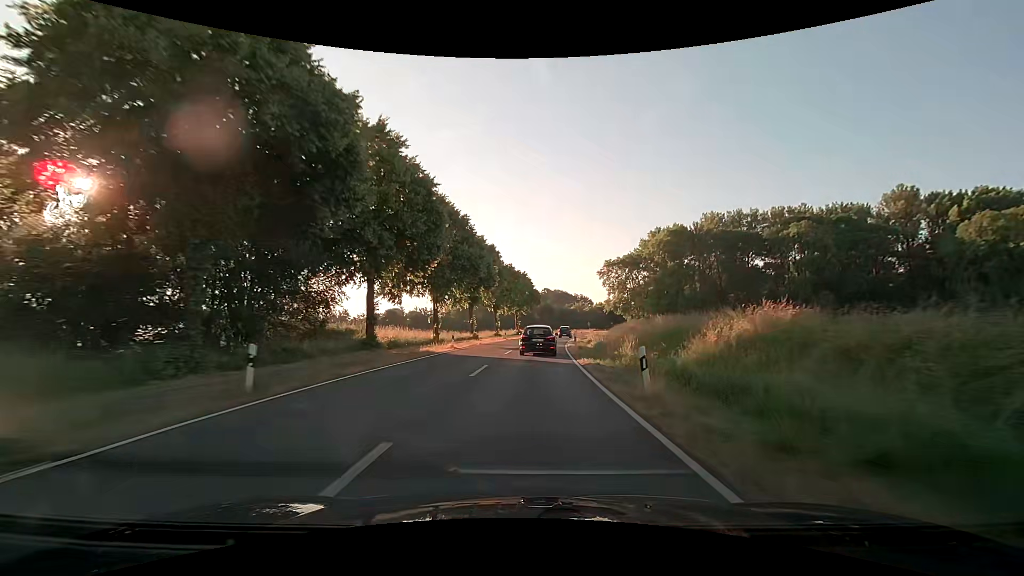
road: secondary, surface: asphalt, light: Day
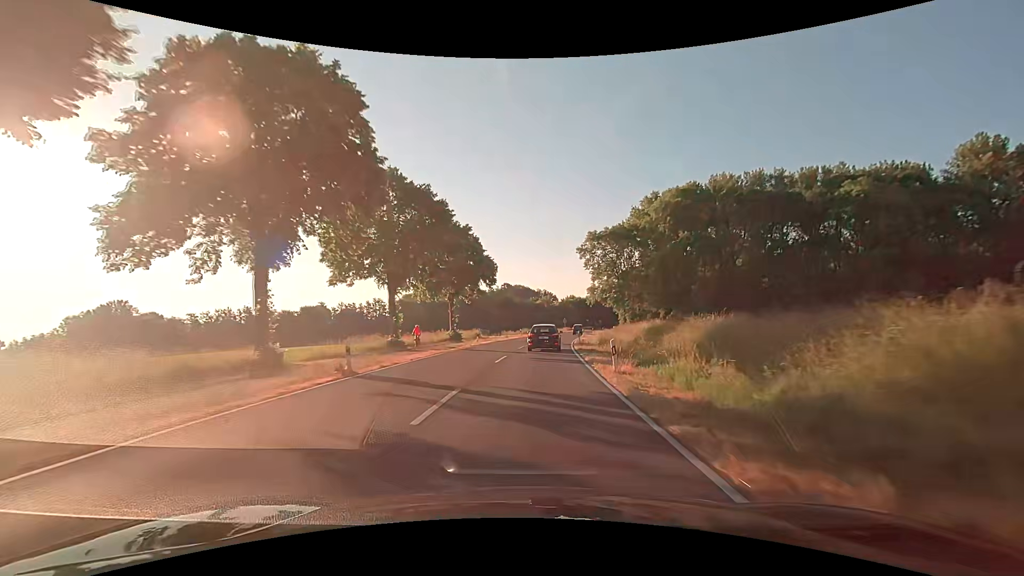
(+1.9, +43.2) m; +5°
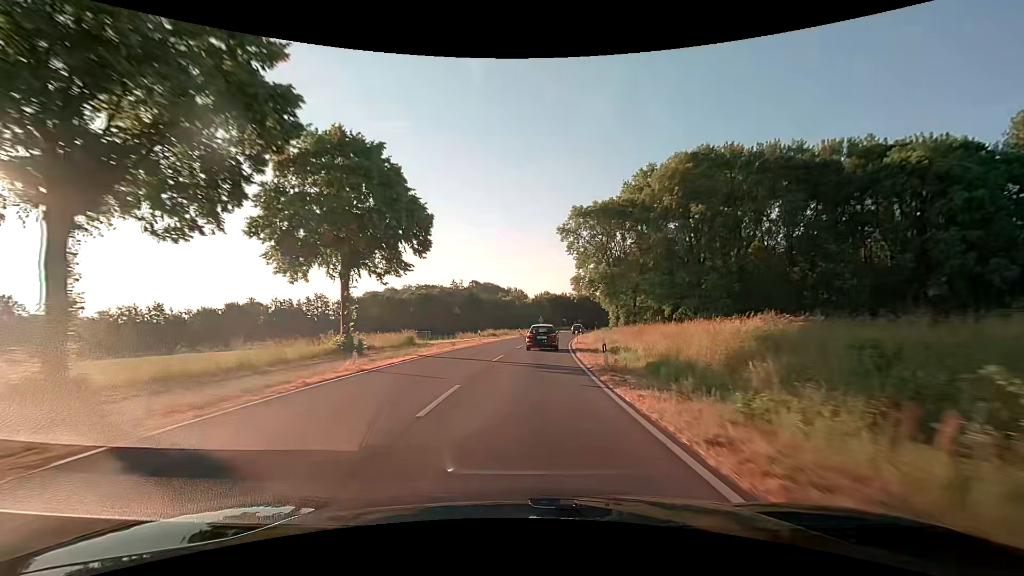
(+0.7, +23.3) m; +3°
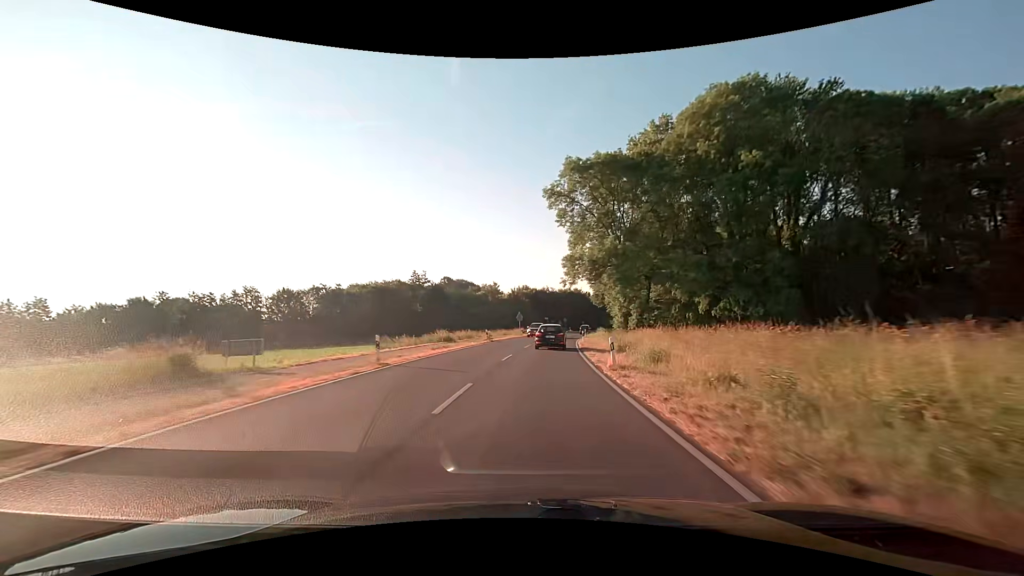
(+0.5, +24.0) m; +3°
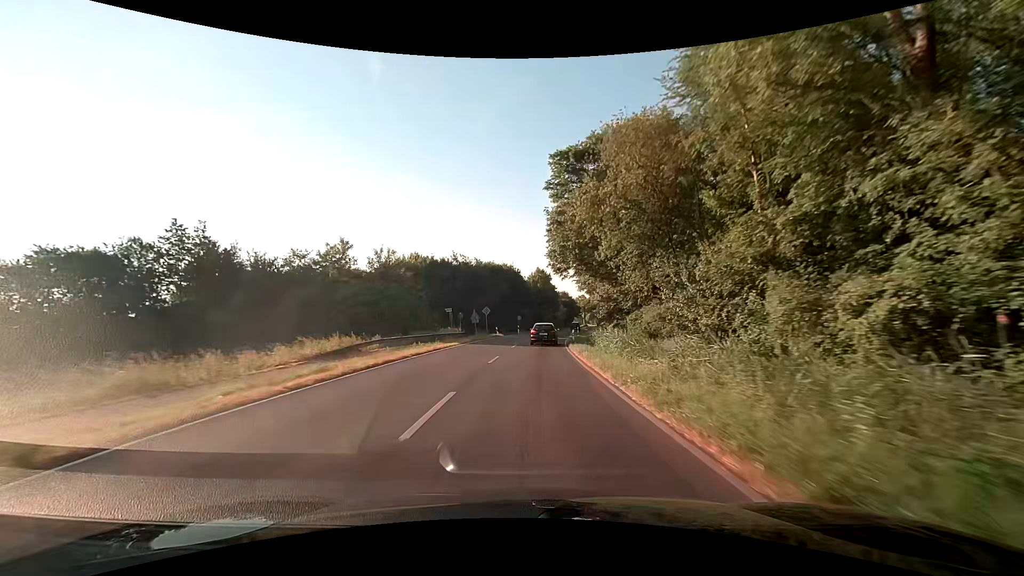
(+4.7, +61.6) m; +8°
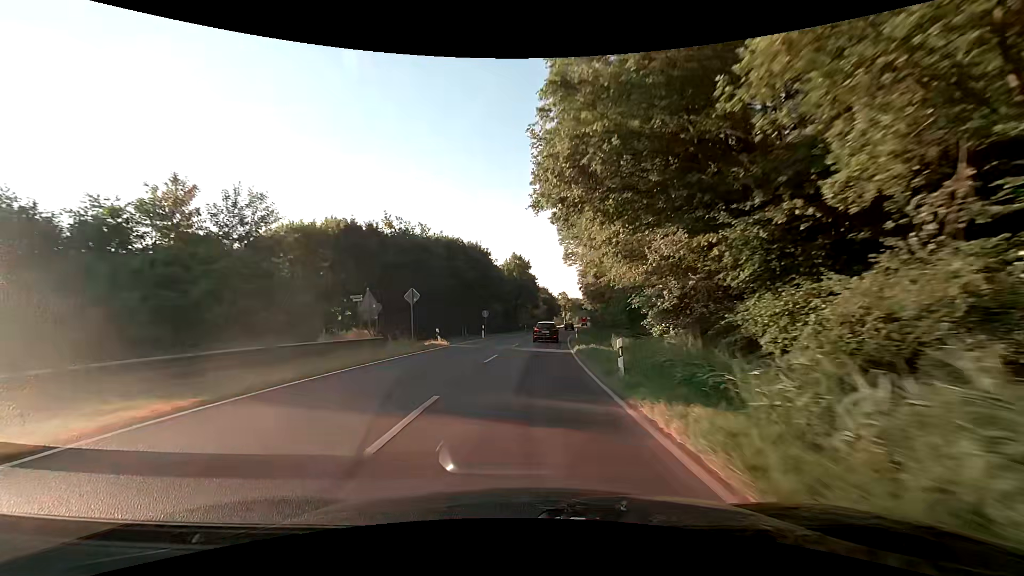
(+0.7, +24.7) m; +3°
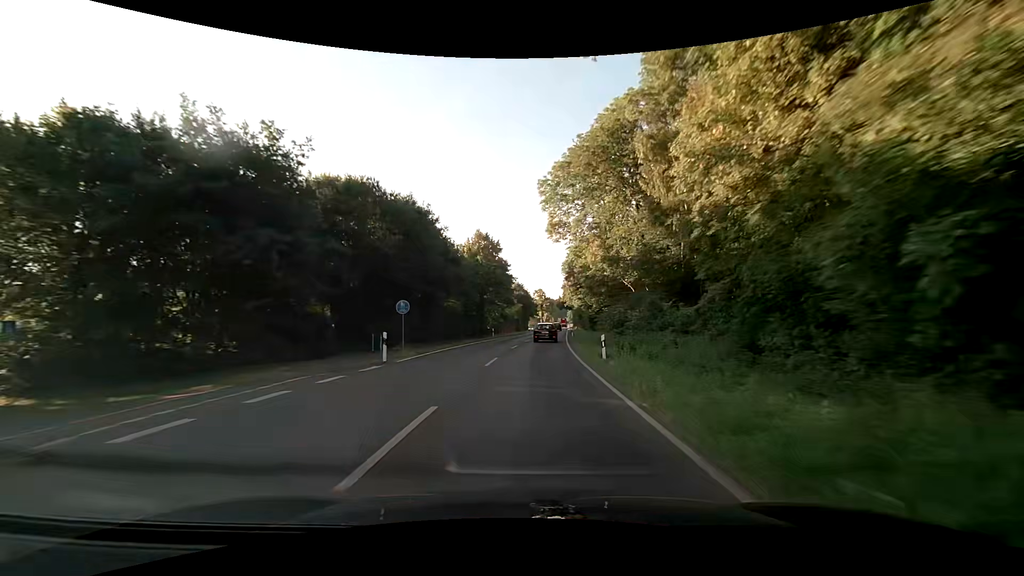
(+0.6, +24.6) m; +3°
